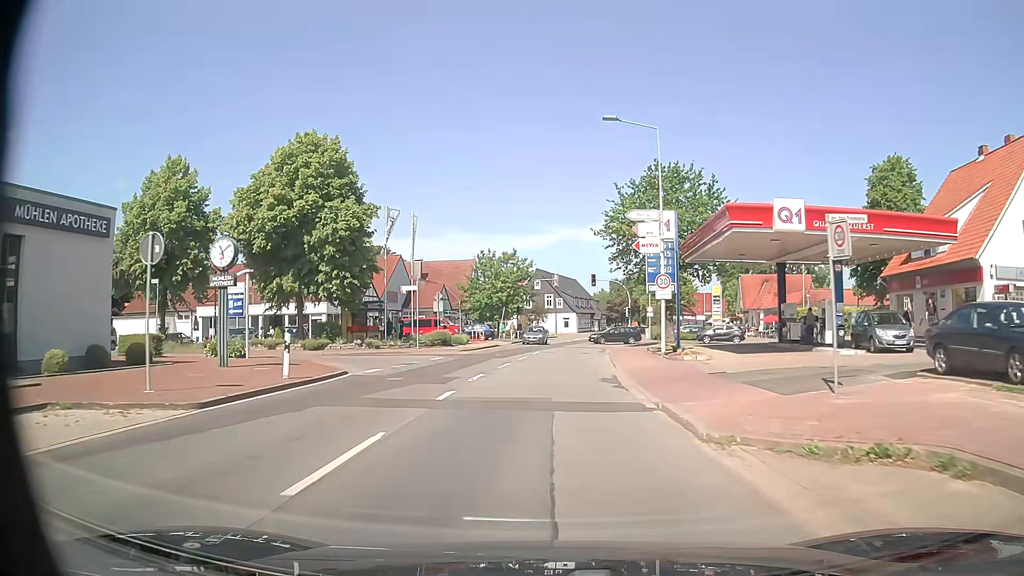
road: secondary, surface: asphalt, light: Day
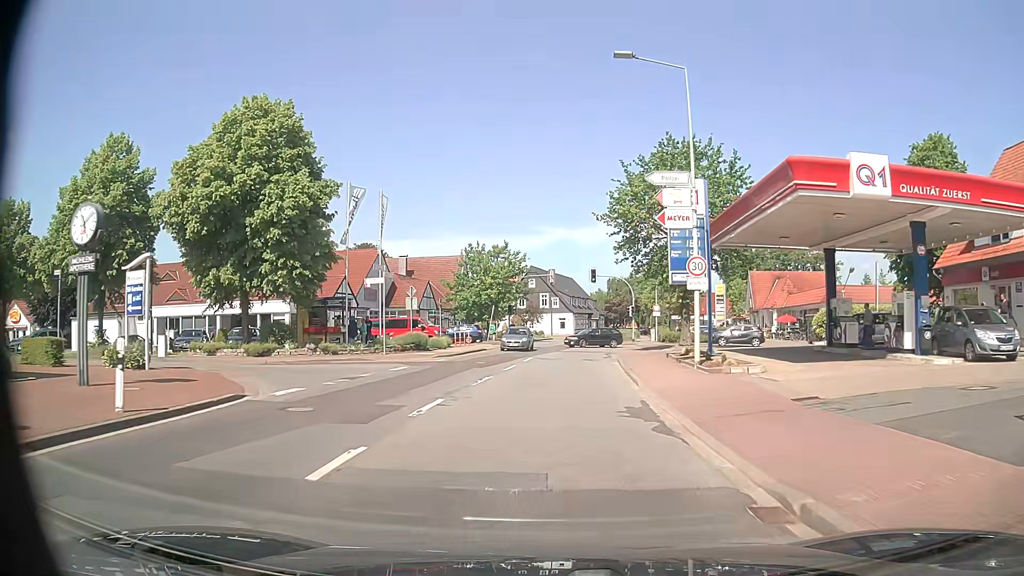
(+0.1, +6.6) m; 0°
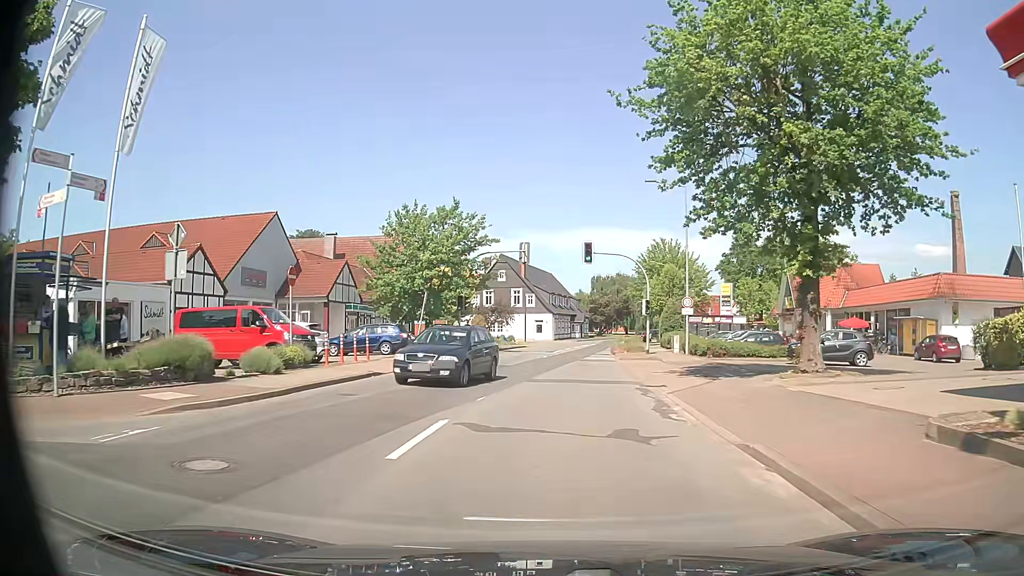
(+0.5, +21.0) m; +2°
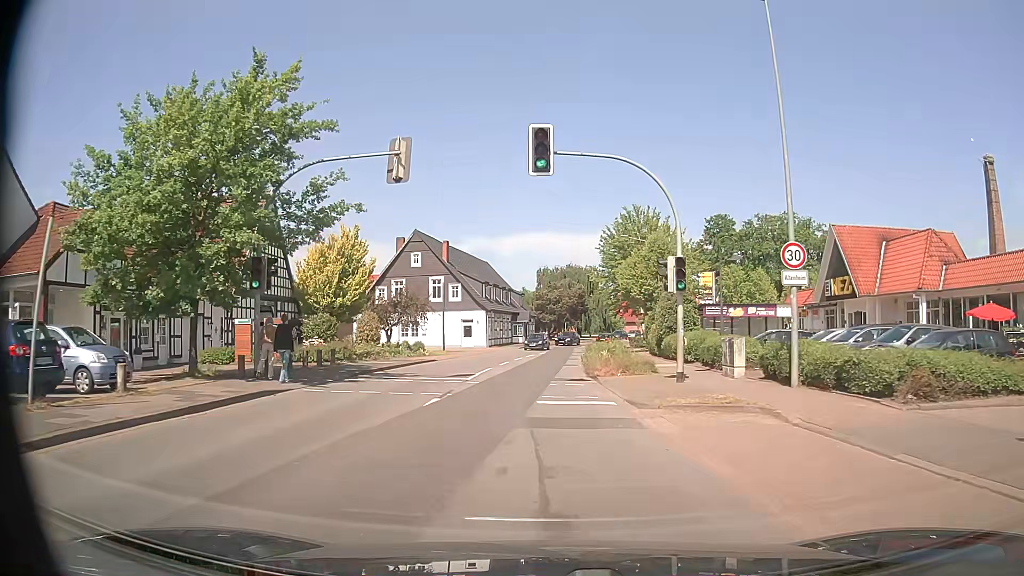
(+0.9, +23.3) m; +5°
(0, +10) (0, +20) (0, +30) (+1, +40) (+1, +50) (+3, +60) (+5, +70) (+8, +79) (+12, +88) (+16, +98) m
